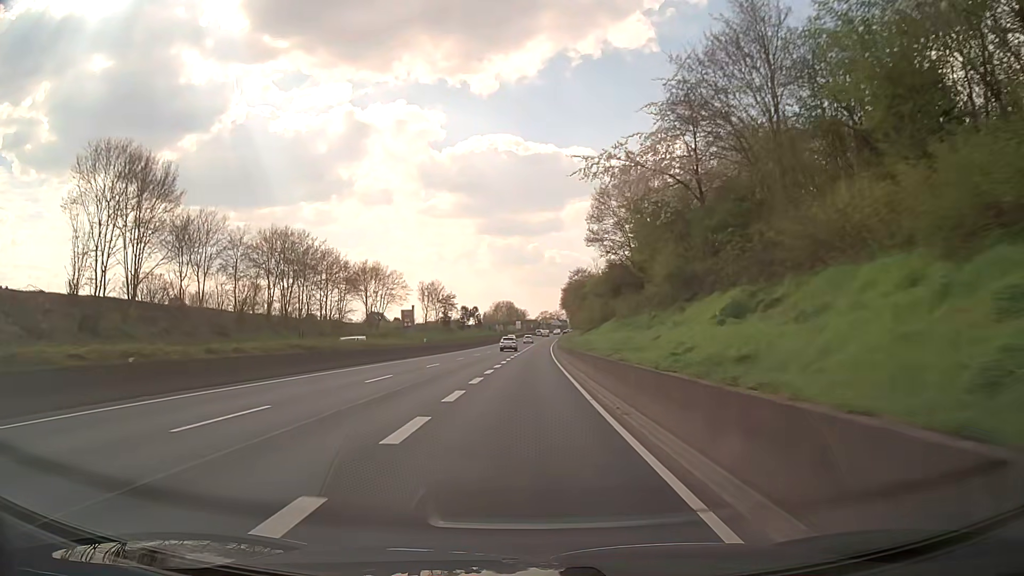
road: trunk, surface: asphalt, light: Day
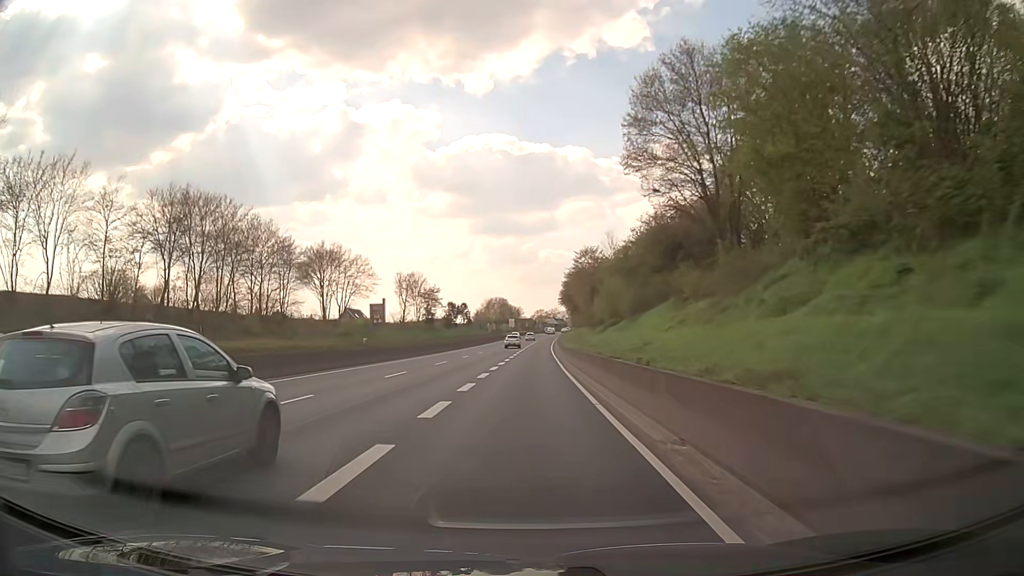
(+0.1, +21.4) m; +1°
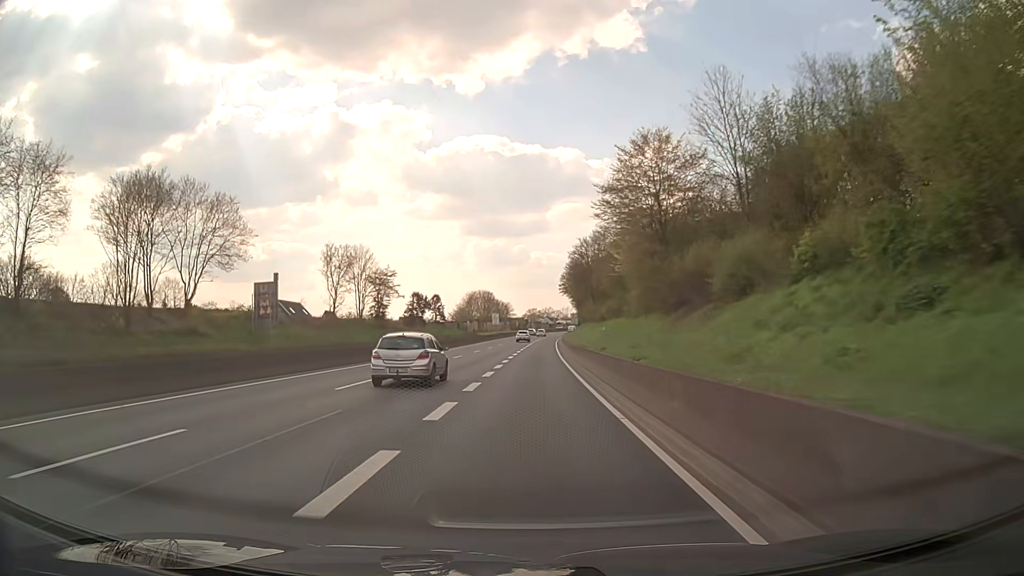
(+0.3, +43.0) m; +1°
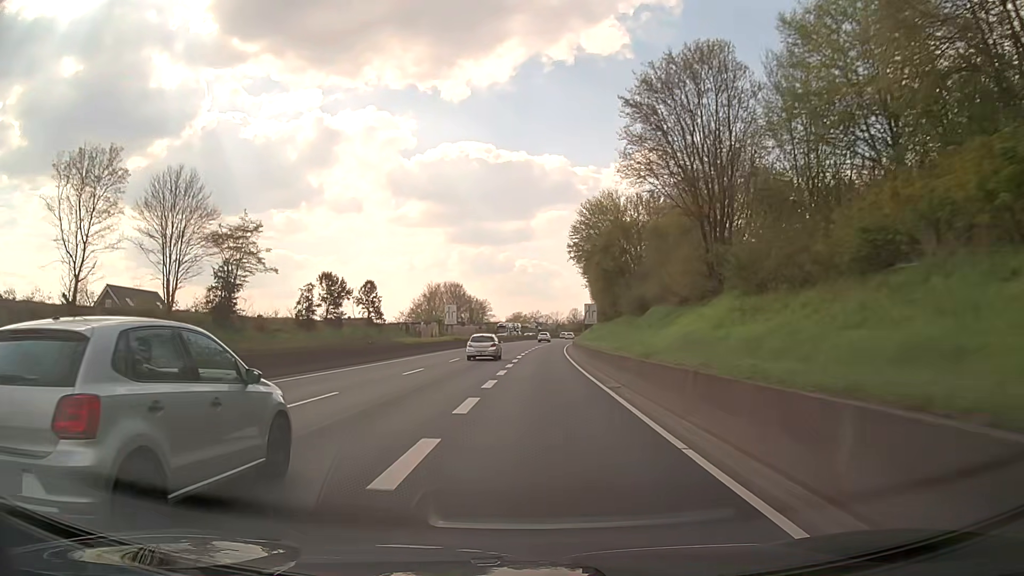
(+0.4, +53.6) m; +1°
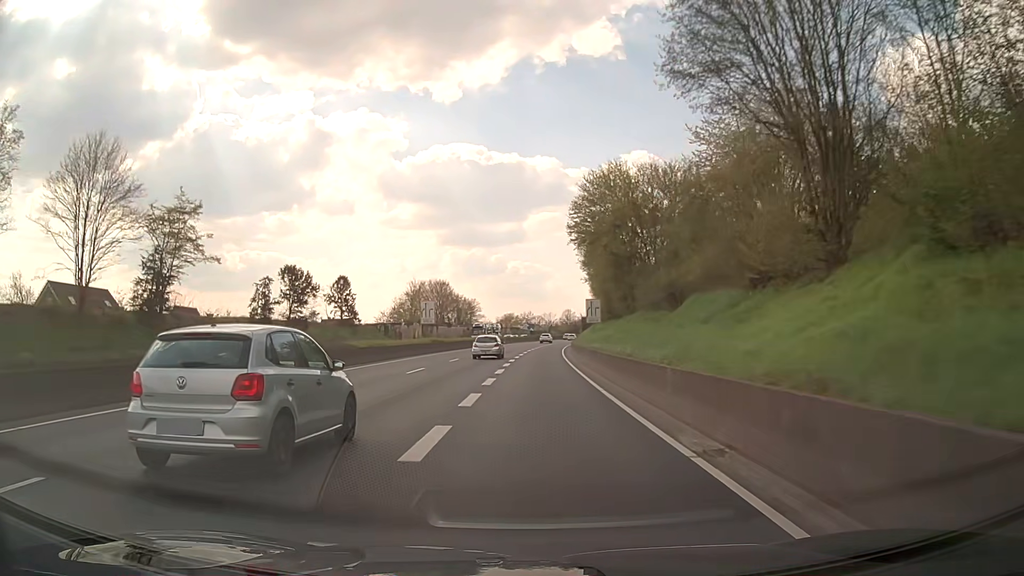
(+0.1, +10.7) m; 0°
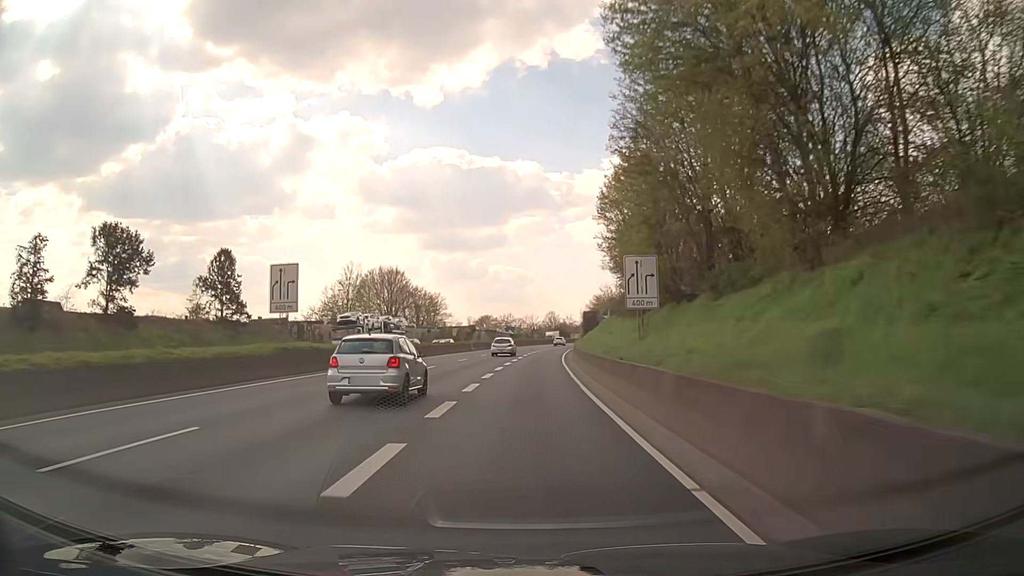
(+0.6, +31.9) m; +2°
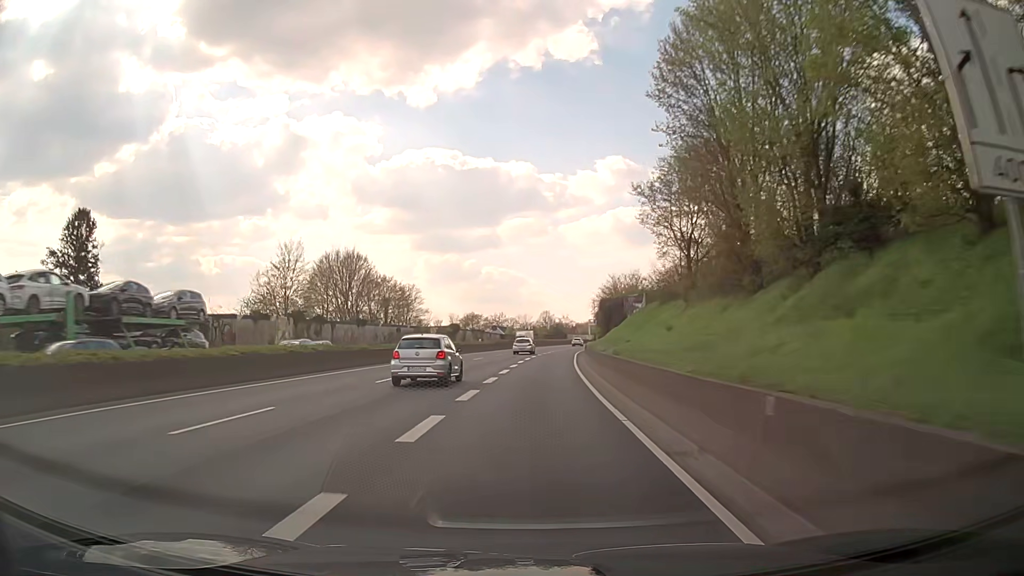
(+0.1, +21.2) m; +1°
